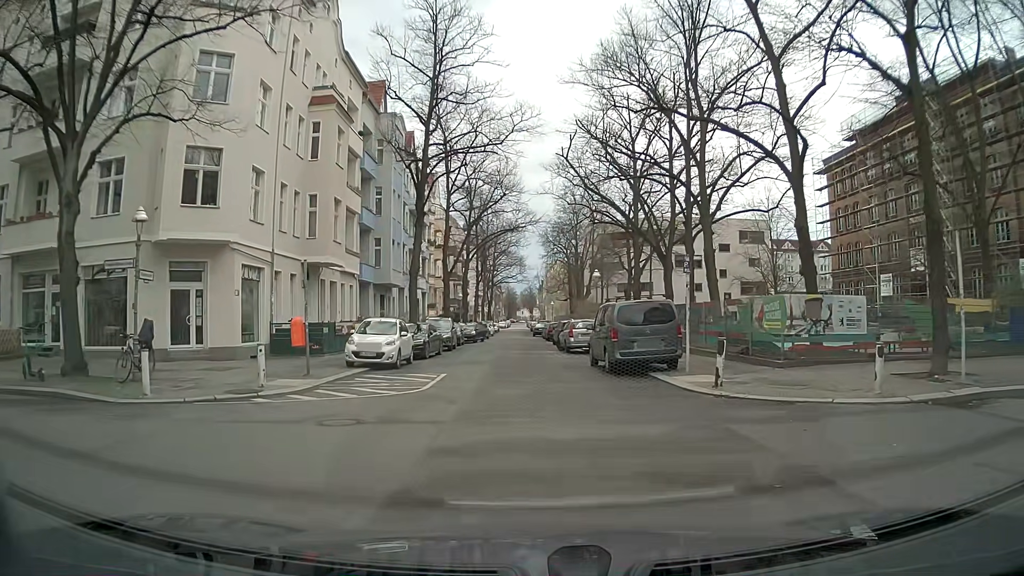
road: residential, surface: asphalt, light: Day
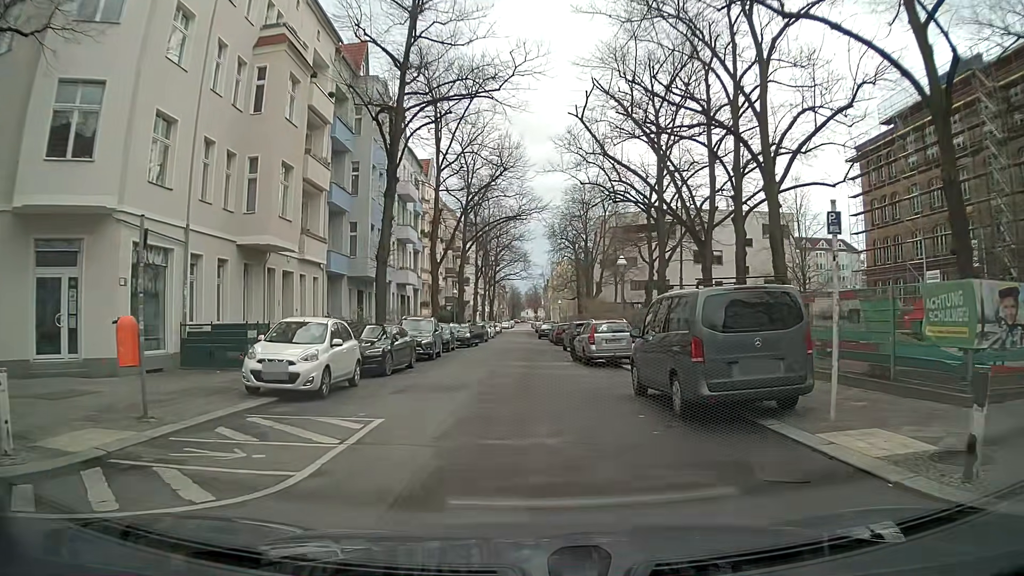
(-0.1, +8.2) m; -1°
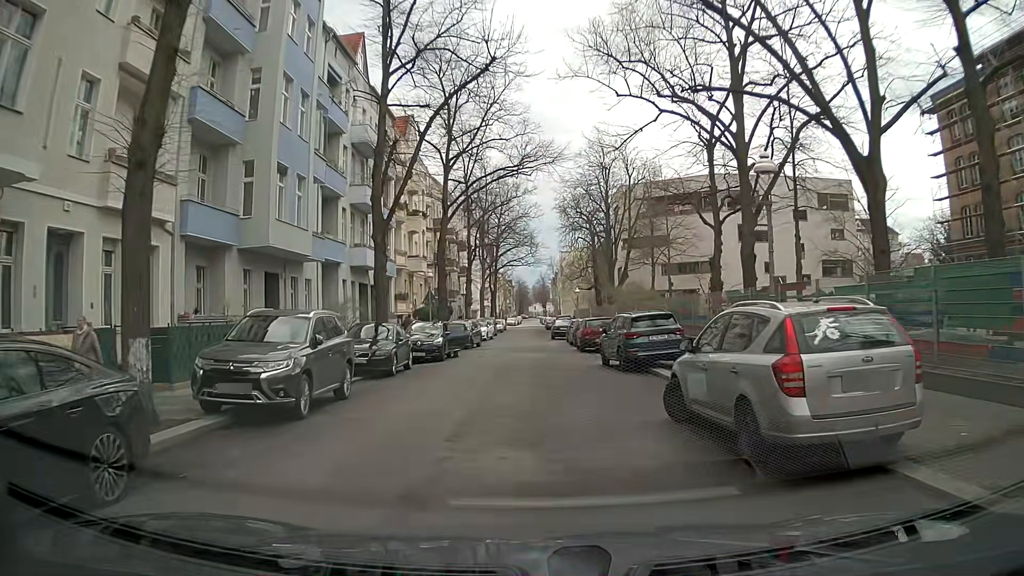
(-0.1, +16.4) m; 0°
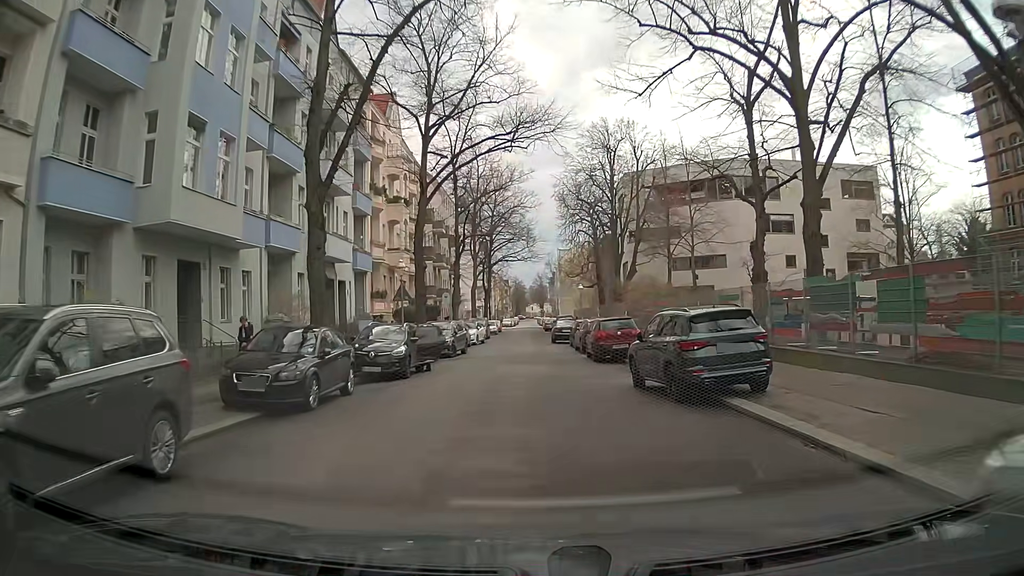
(-0.1, +6.9) m; -1°
(0, +10) (0, +20) (0, +30) (0, +40) (0, +50) (+1, +60) (0, +70) (0, +80) (0, +90) (0, +100) m
